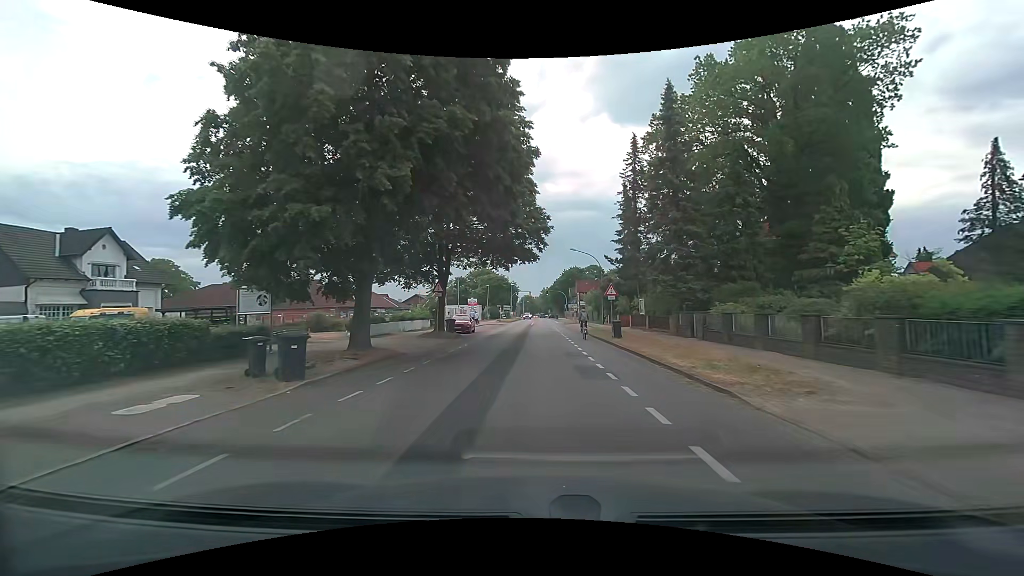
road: secondary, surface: asphalt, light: Day
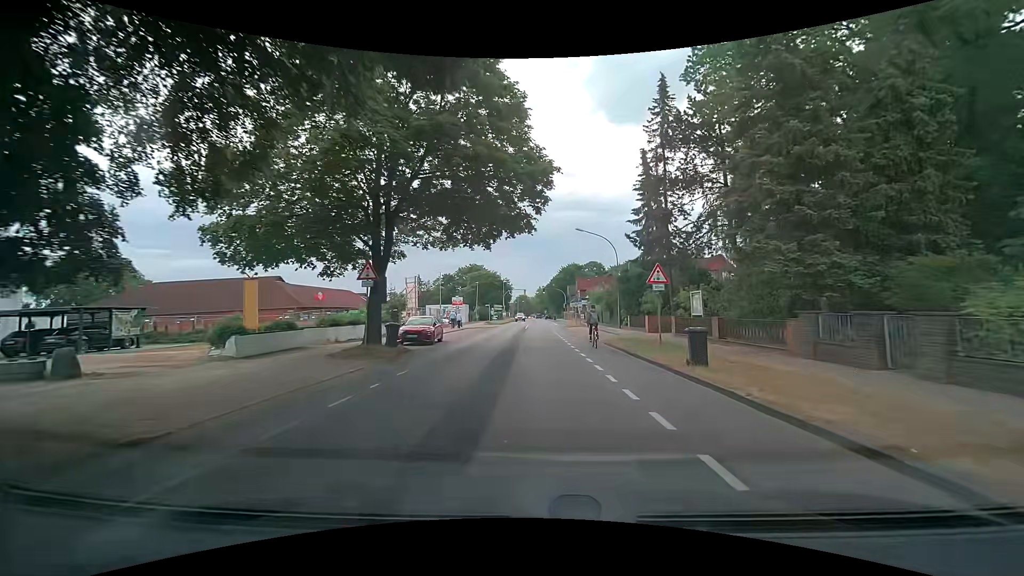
(+0.1, +12.4) m; 0°
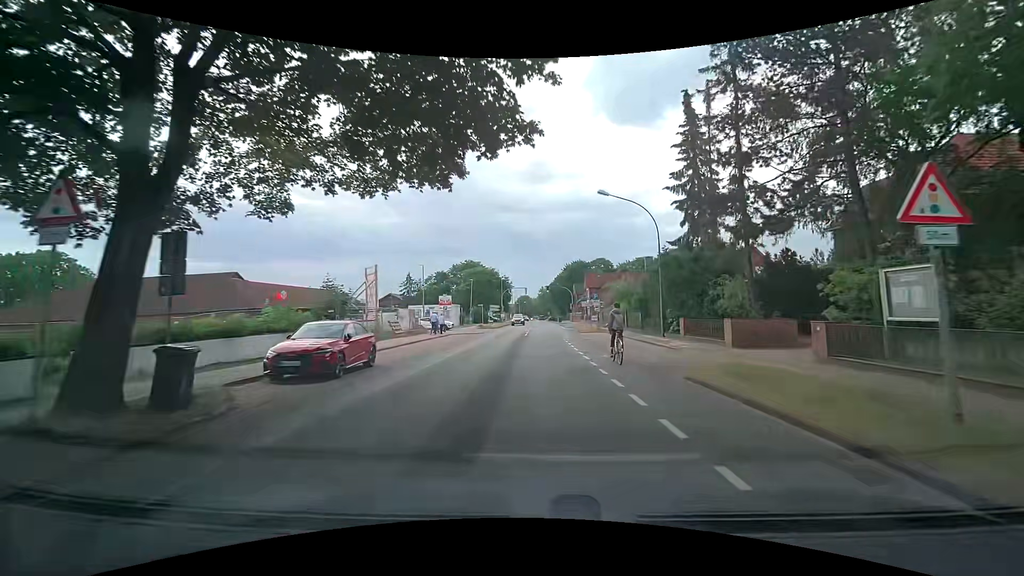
(+0.1, +12.3) m; 0°
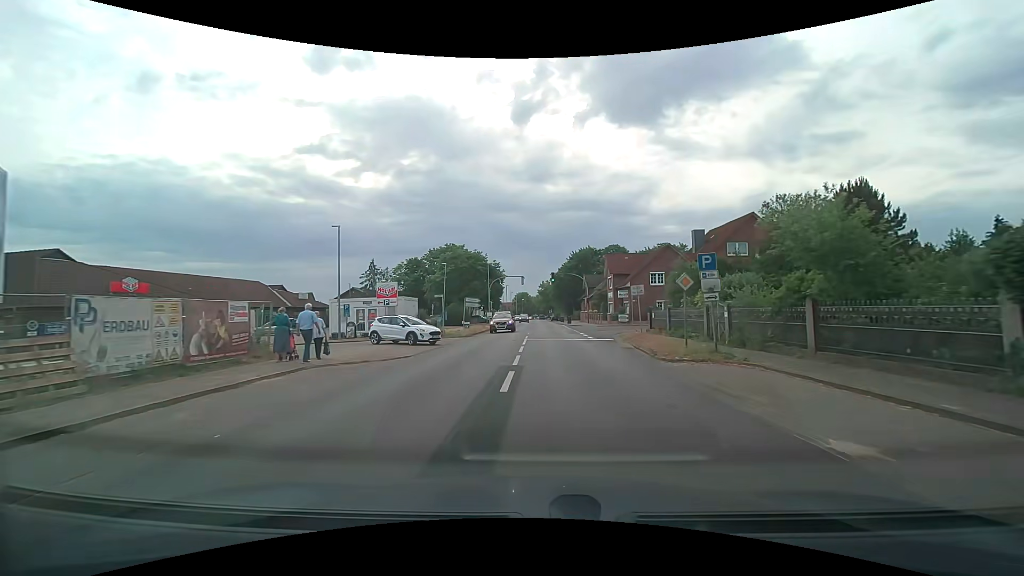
(-0.2, +25.5) m; 0°
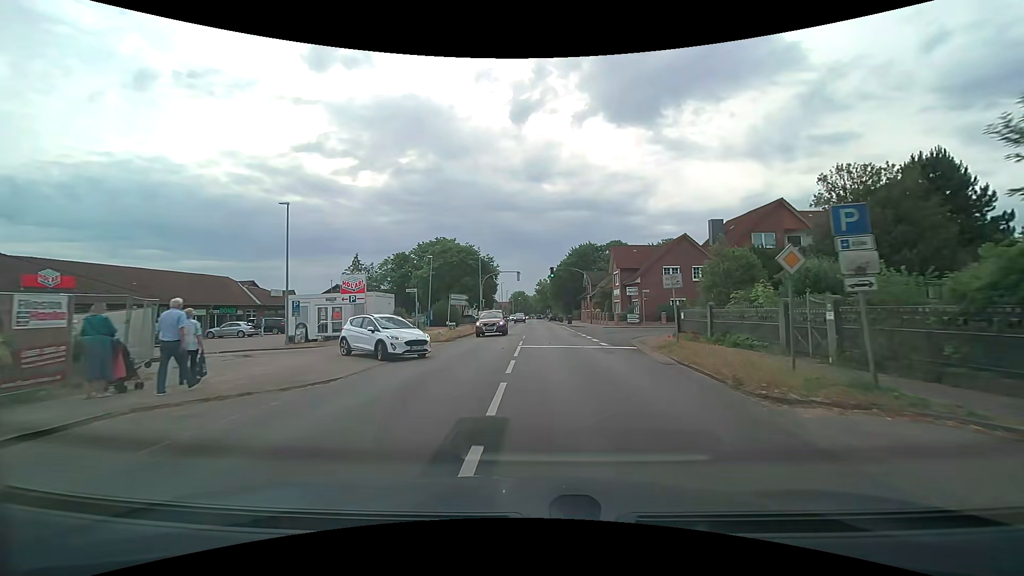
(0.0, +6.7) m; 0°
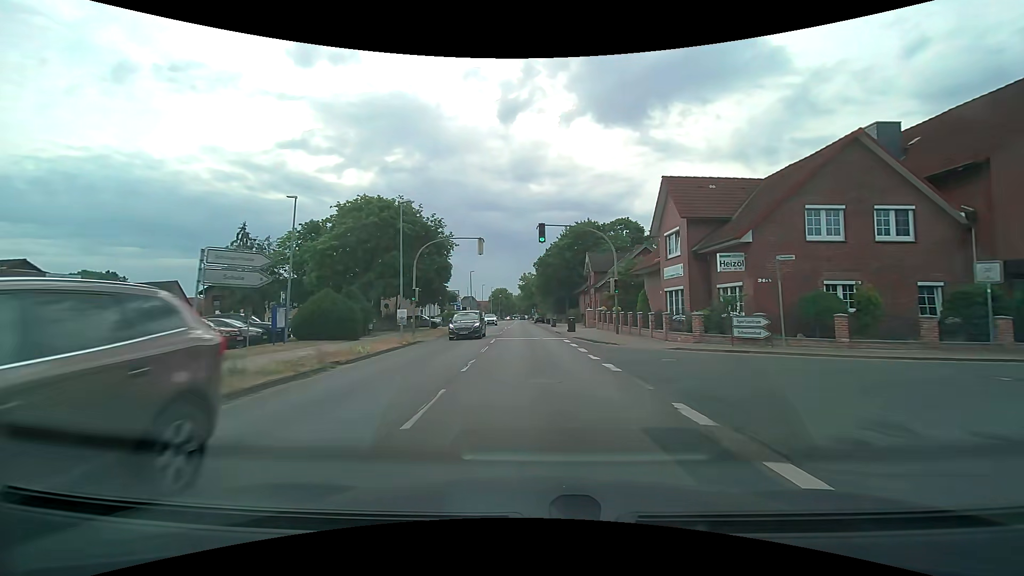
(+0.8, +27.5) m; +2°
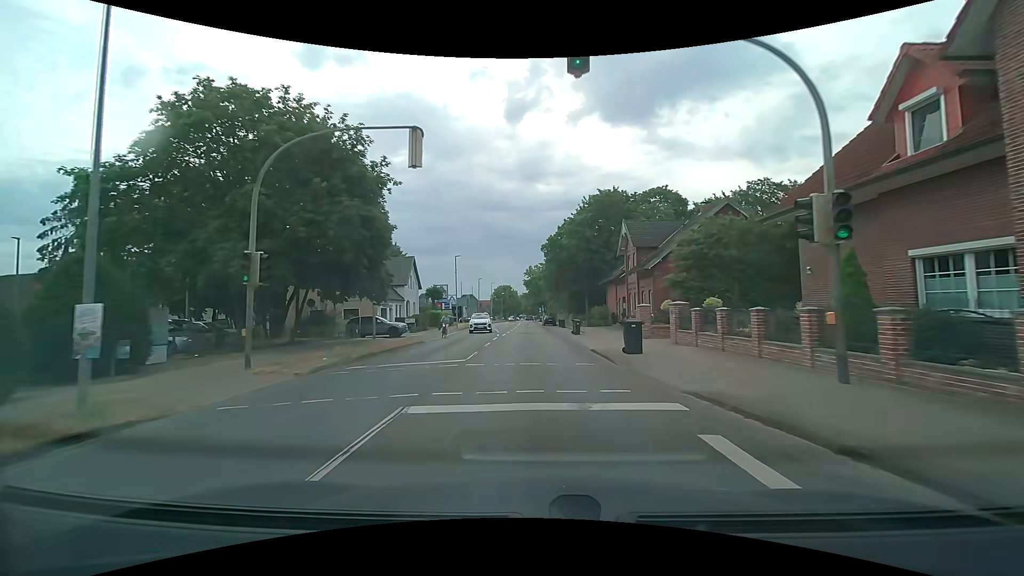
(-0.1, +20.5) m; -1°
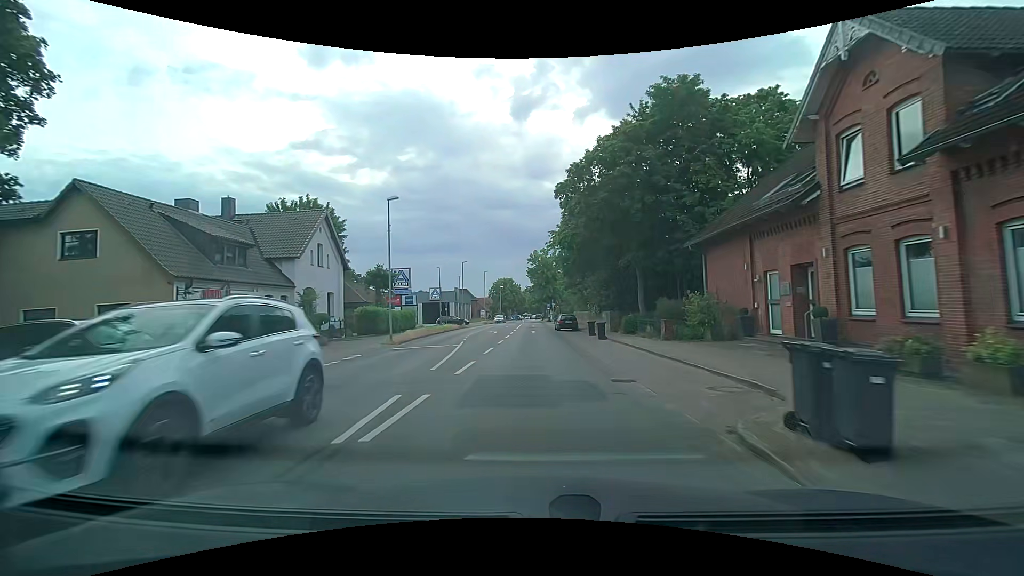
(-0.1, +27.4) m; -1°
(0, +10) (0, +20) (0, +30) (0, +40) (0, +50) (0, +60) (0, +70) (0, +80) (0, +90) (0, +100) m
